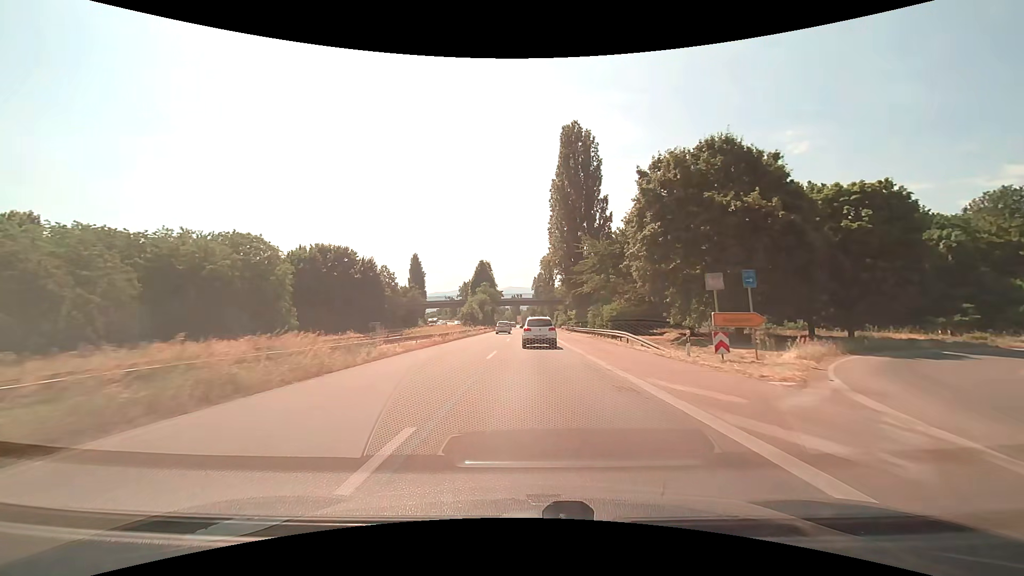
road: trunk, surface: asphalt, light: Day
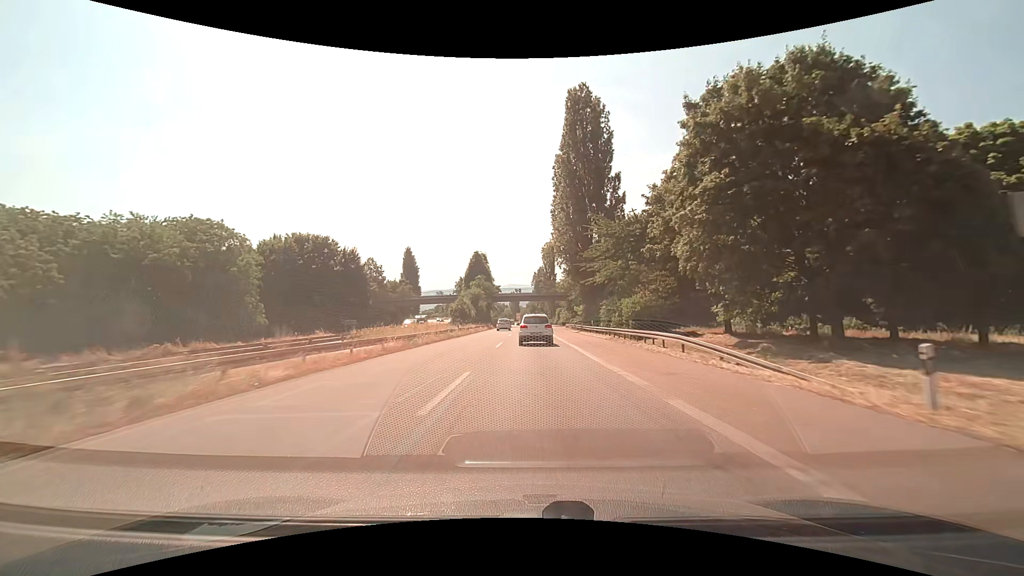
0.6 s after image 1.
(0.0, +11.4) m; 0°
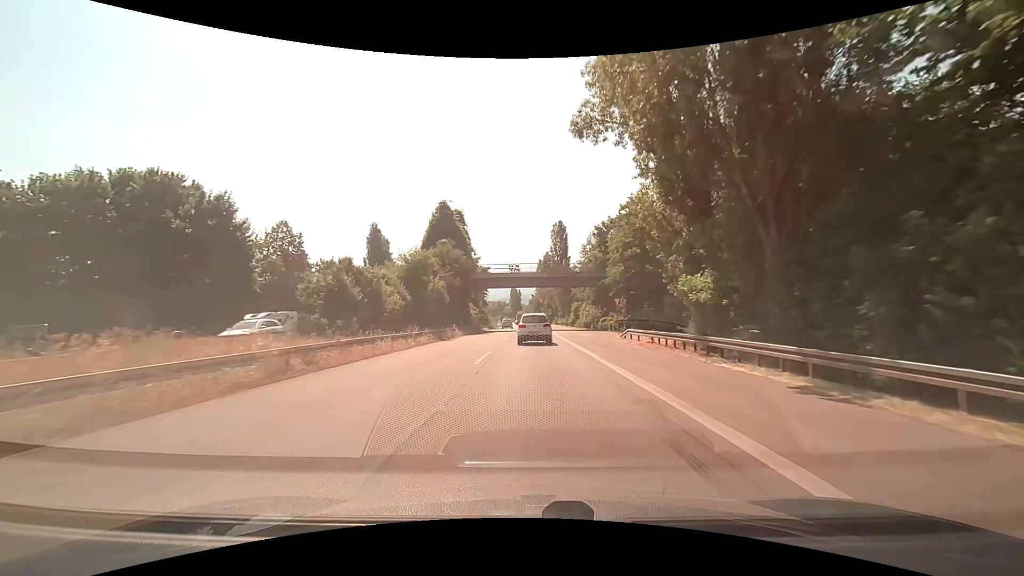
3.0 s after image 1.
(0.0, +46.1) m; 0°
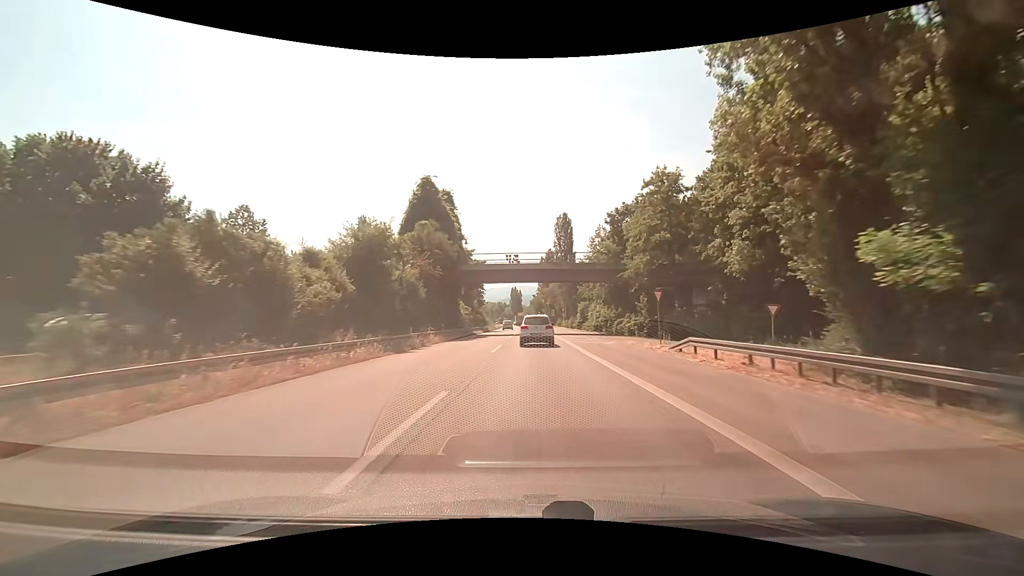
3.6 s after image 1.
(0.0, +11.5) m; 0°
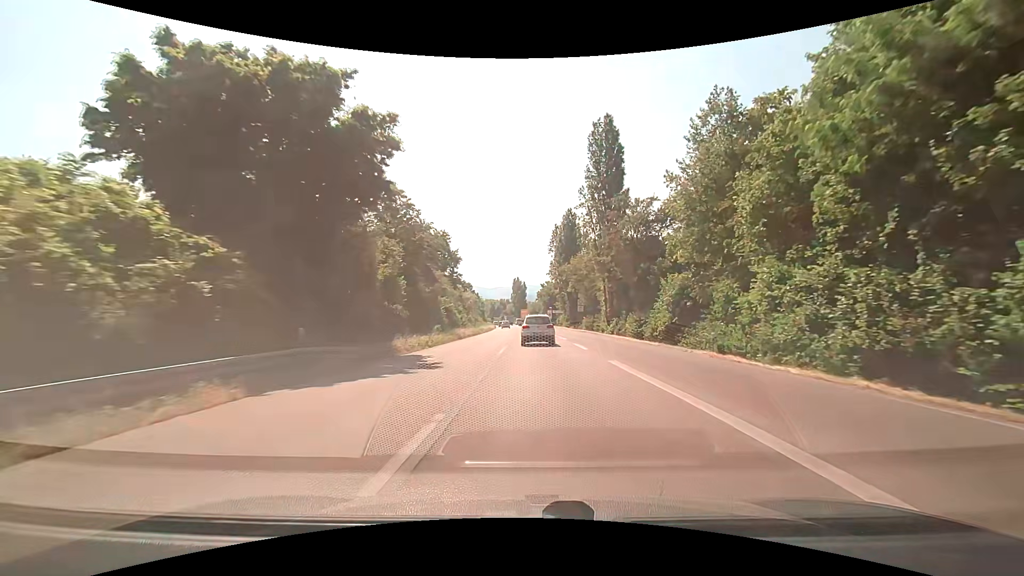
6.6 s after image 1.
(-0.1, +56.3) m; 0°
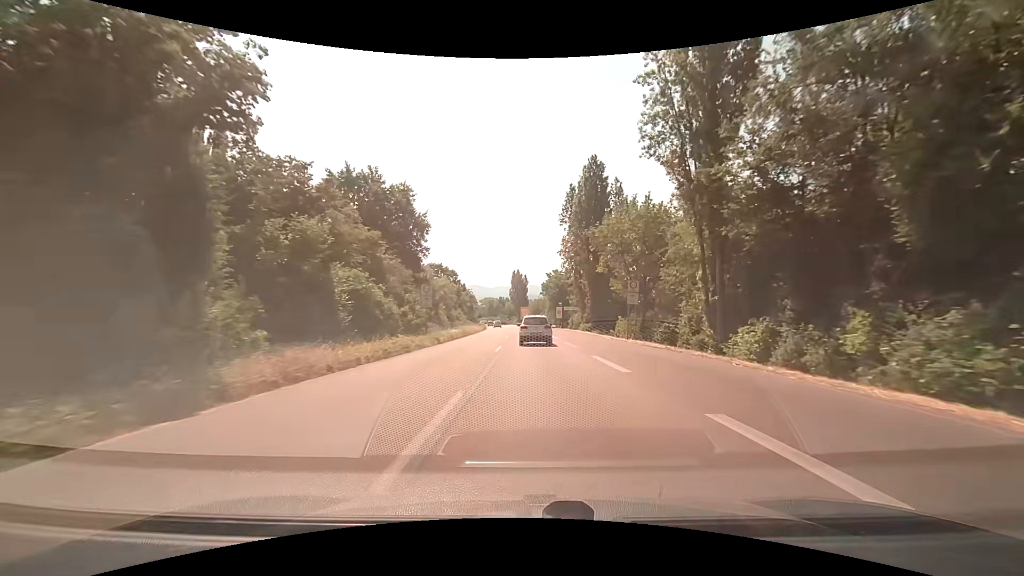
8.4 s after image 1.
(-0.6, +33.5) m; -1°
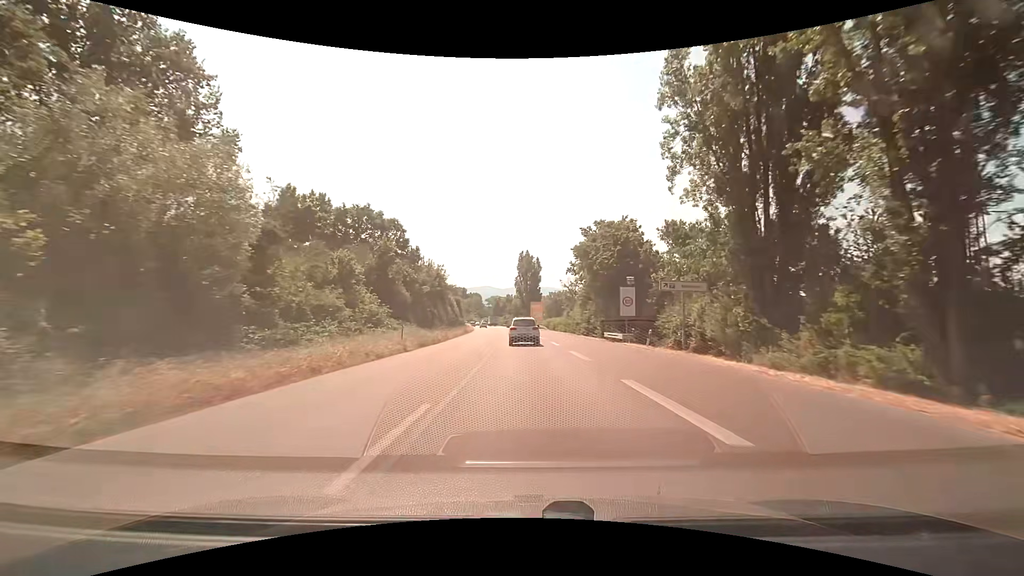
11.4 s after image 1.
(-0.3, +55.8) m; 0°
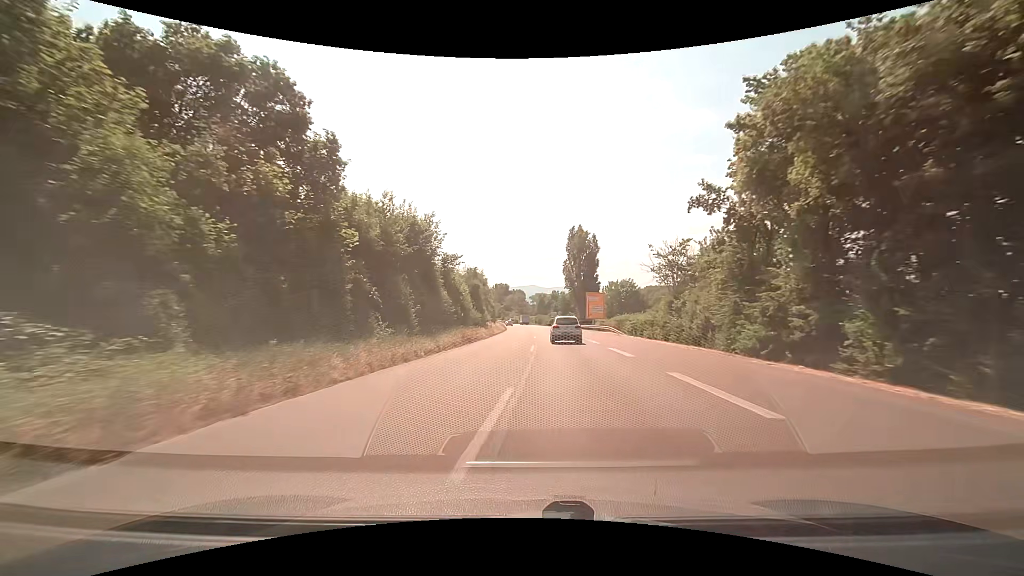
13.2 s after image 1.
(-1.7, +34.3) m; -5°
(0, +10) (0, +20) (-1, +30) (-1, +40) (-1, +50) (-1, +60) (-2, +70) (-2, +80) (-2, +90) (-3, +100) m
